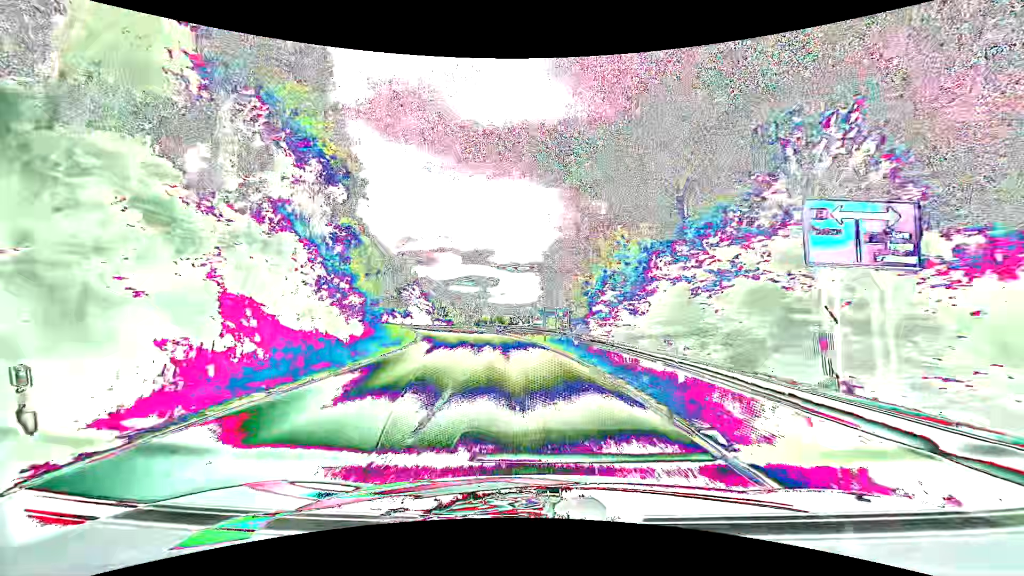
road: tertiary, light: Day
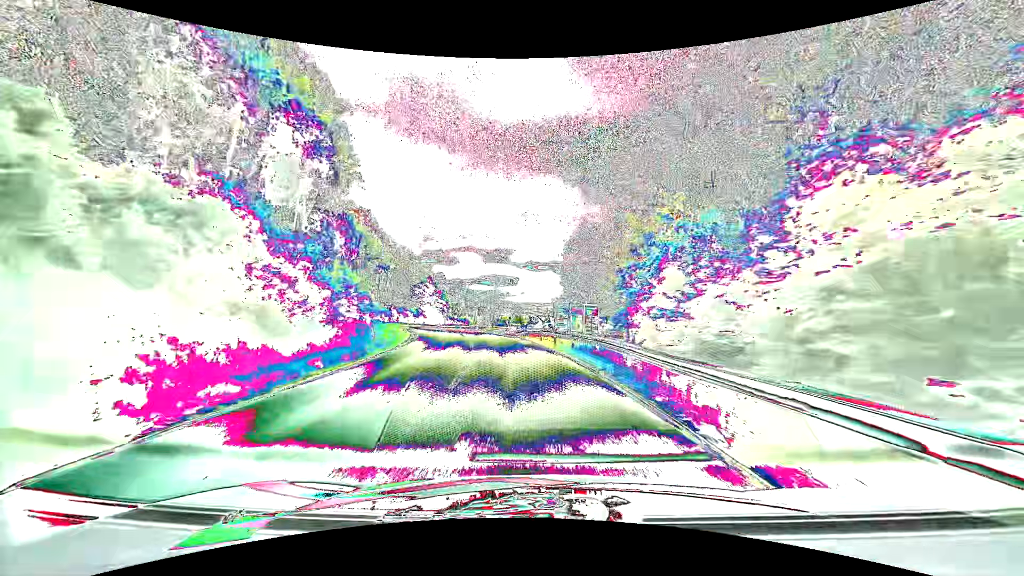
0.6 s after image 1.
(-0.2, +8.2) m; -2°
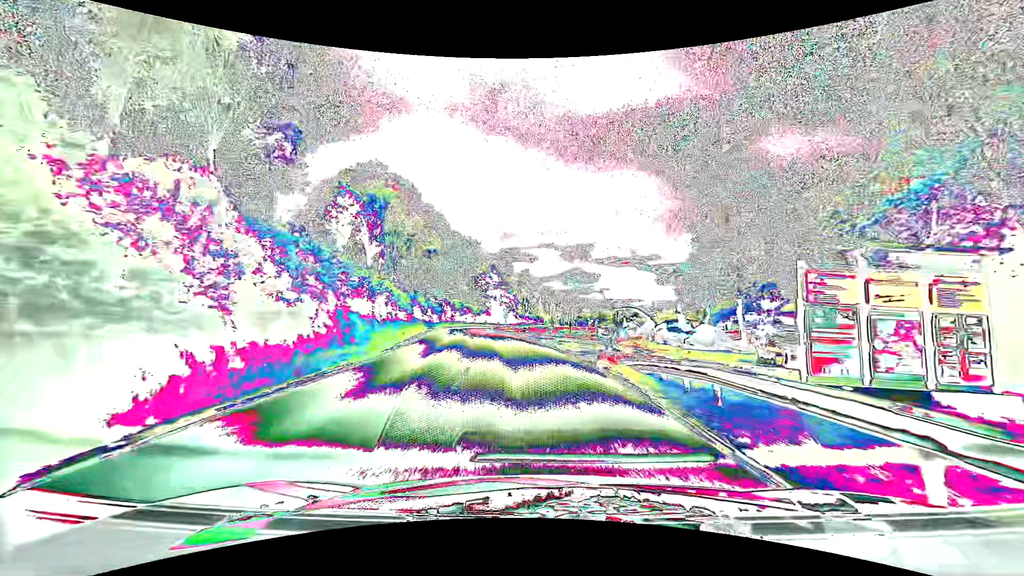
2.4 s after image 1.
(-1.9, +24.6) m; -9°
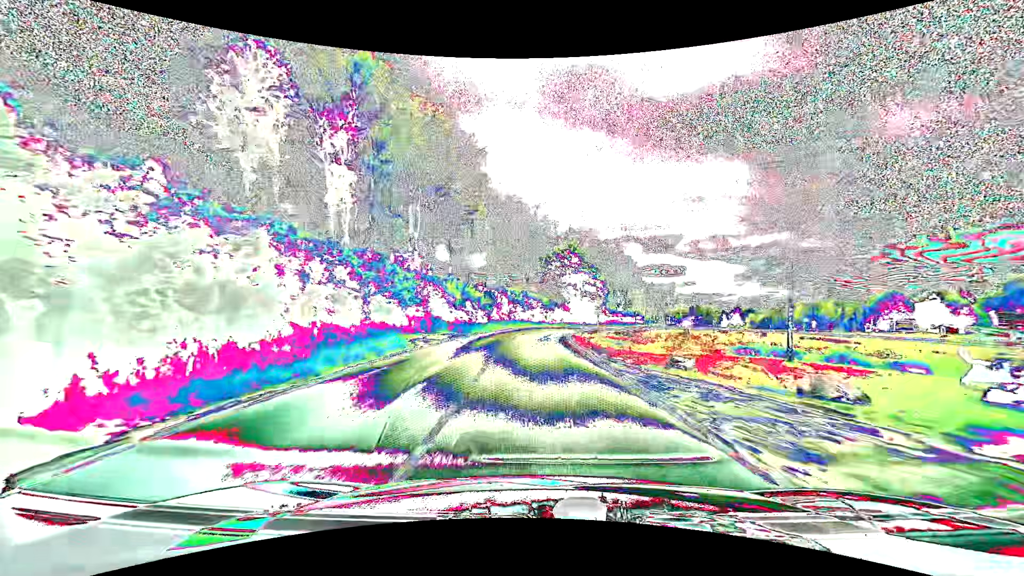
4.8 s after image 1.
(-2.8, +30.3) m; -9°
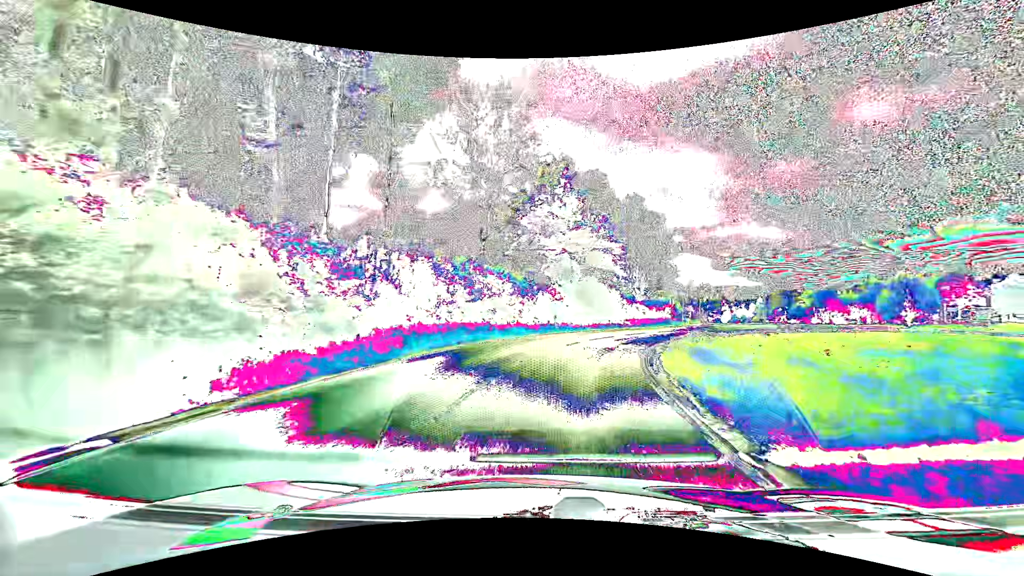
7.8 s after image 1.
(0.0, +33.5) m; +3°
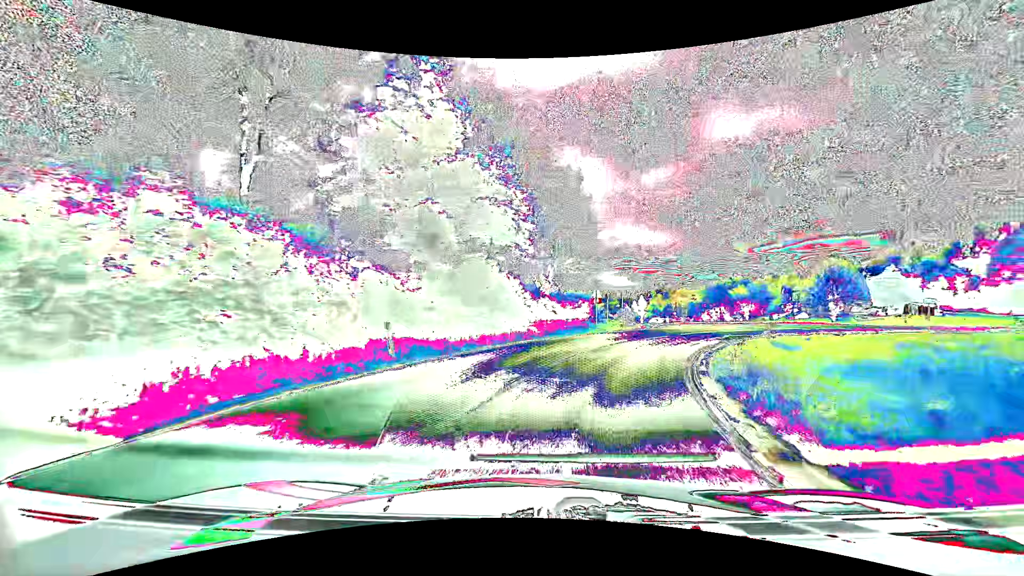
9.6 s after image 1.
(+1.5, +17.6) m; +12°
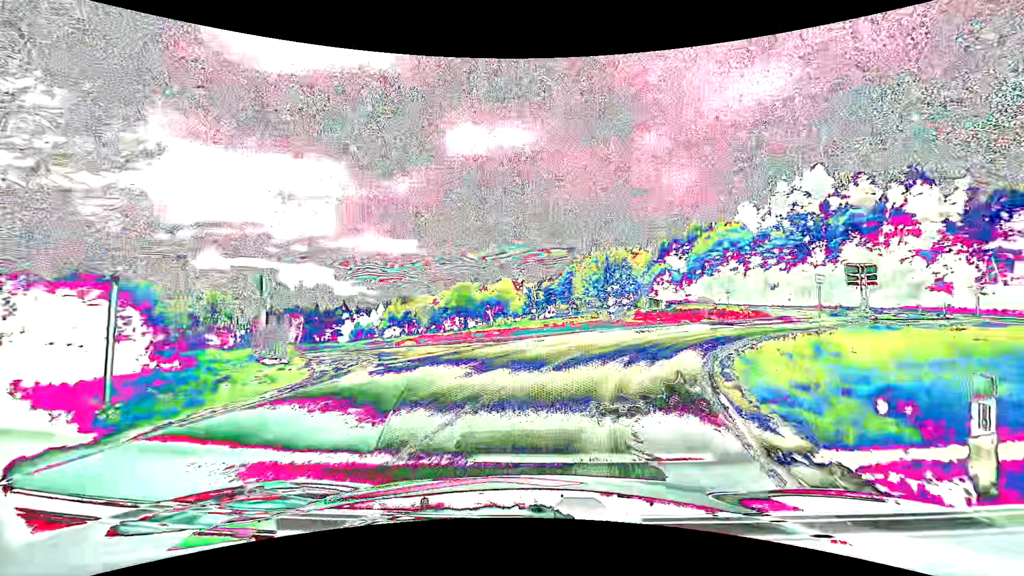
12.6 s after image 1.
(+6.2, +24.5) m; +29°
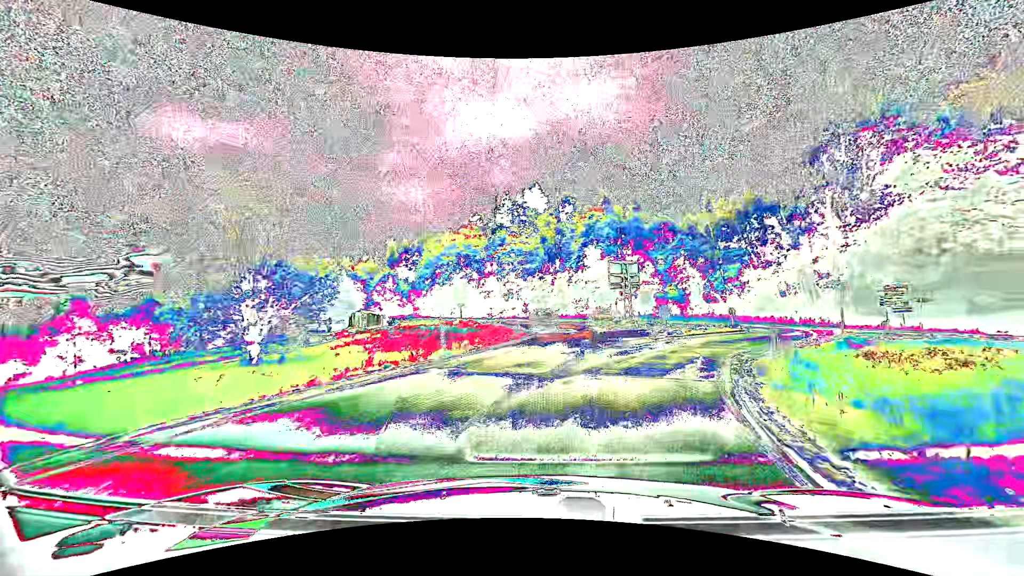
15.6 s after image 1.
(+5.5, +21.5) m; +30°
(+1, +10) (+5, +19) (+10, +28) (+16, +36) (+15, +45) (+9, +53) (+3, +61) (-4, +68) (-11, +75) (-18, +83) m
